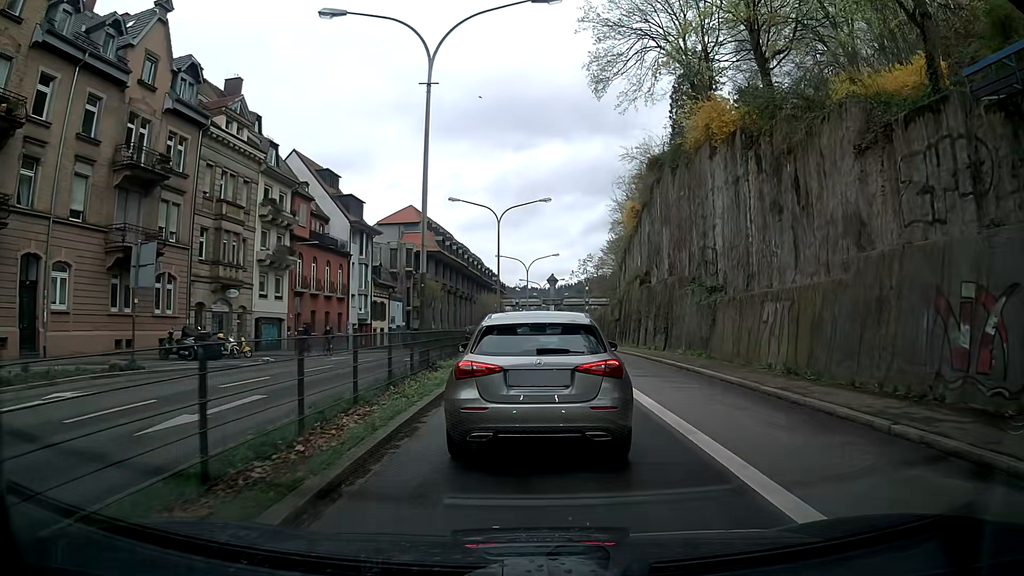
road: primary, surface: asphalt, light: Day
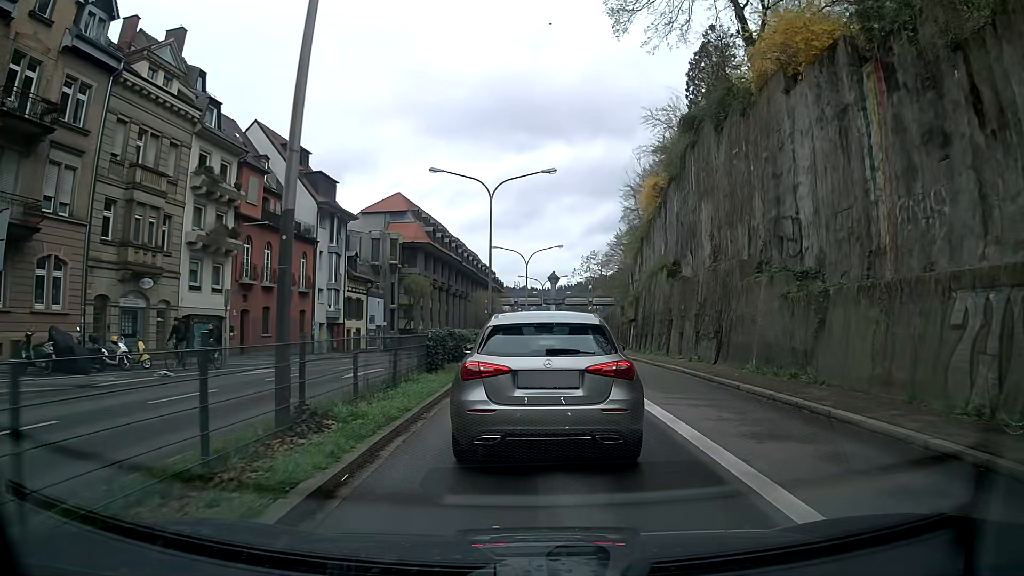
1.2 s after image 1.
(+0.2, +9.0) m; 0°
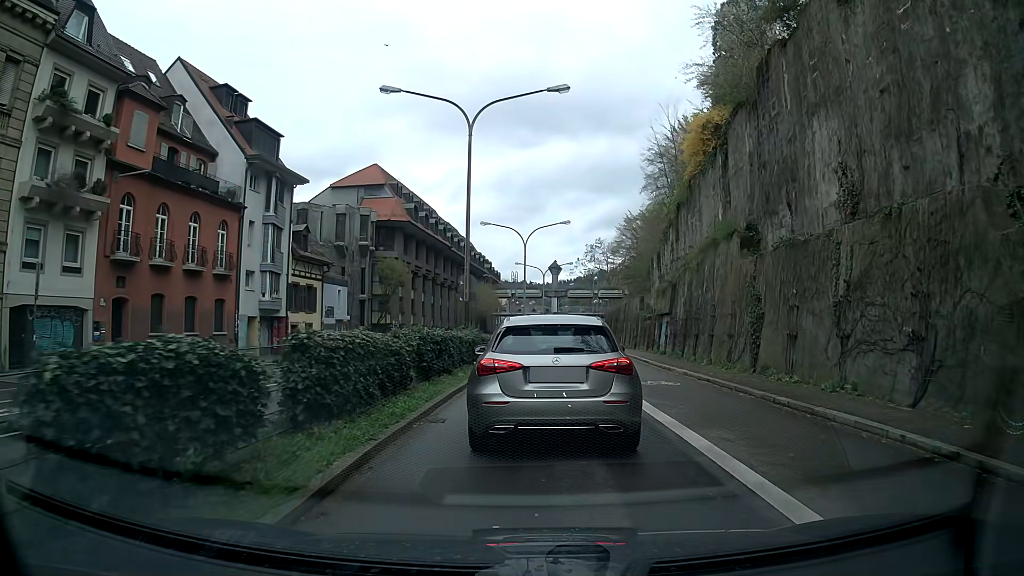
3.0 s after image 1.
(0.0, +12.6) m; +1°
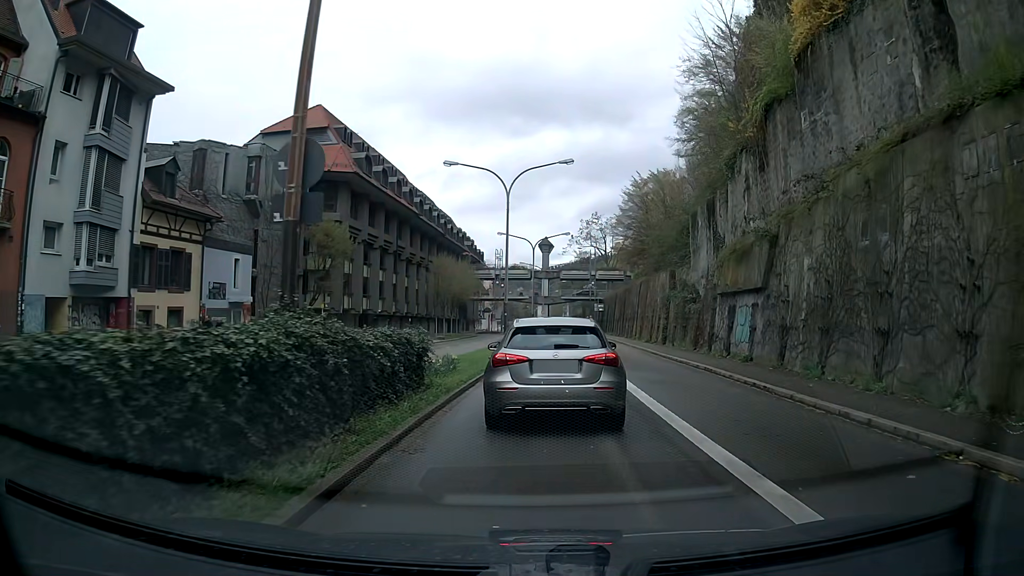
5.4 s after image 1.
(-0.2, +16.5) m; +1°
(0, +10) (0, +20) (0, +30) (+1, +40) (+1, +50) (+2, +60) (+2, +70) (+3, +80) (+3, +90) (+3, +100) m
